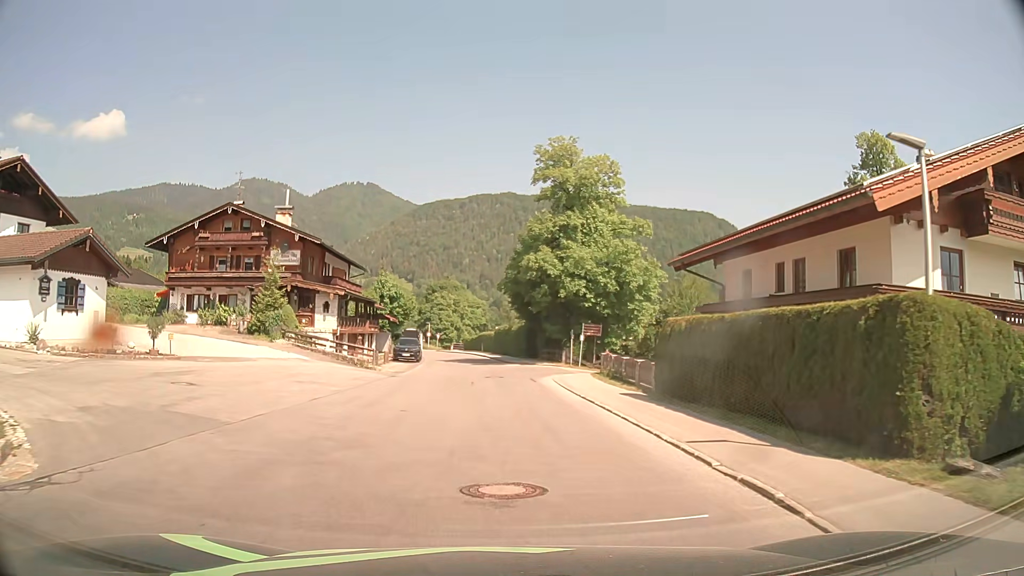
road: tertiary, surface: asphalt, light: Day
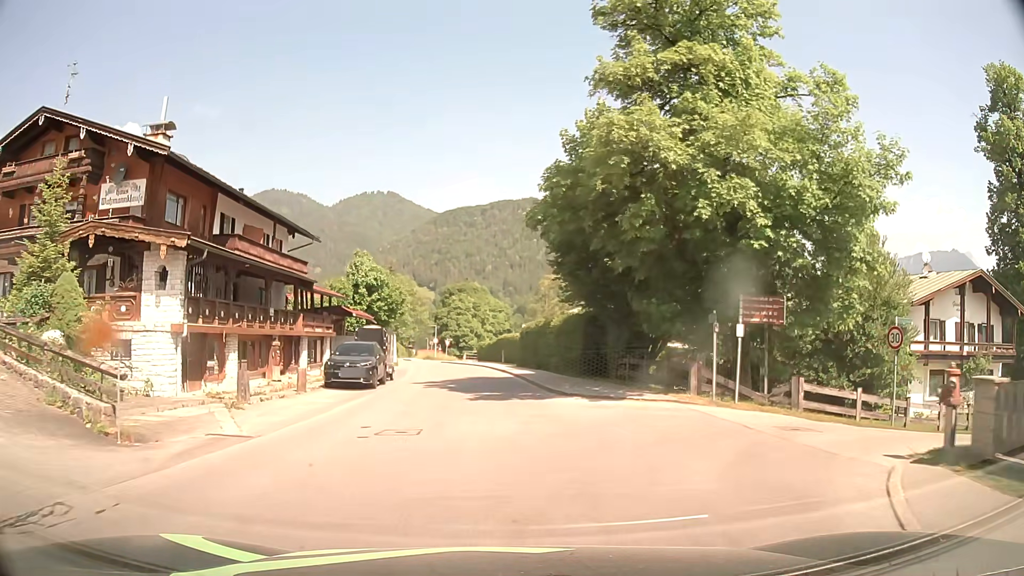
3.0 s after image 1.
(-0.3, +23.0) m; -2°
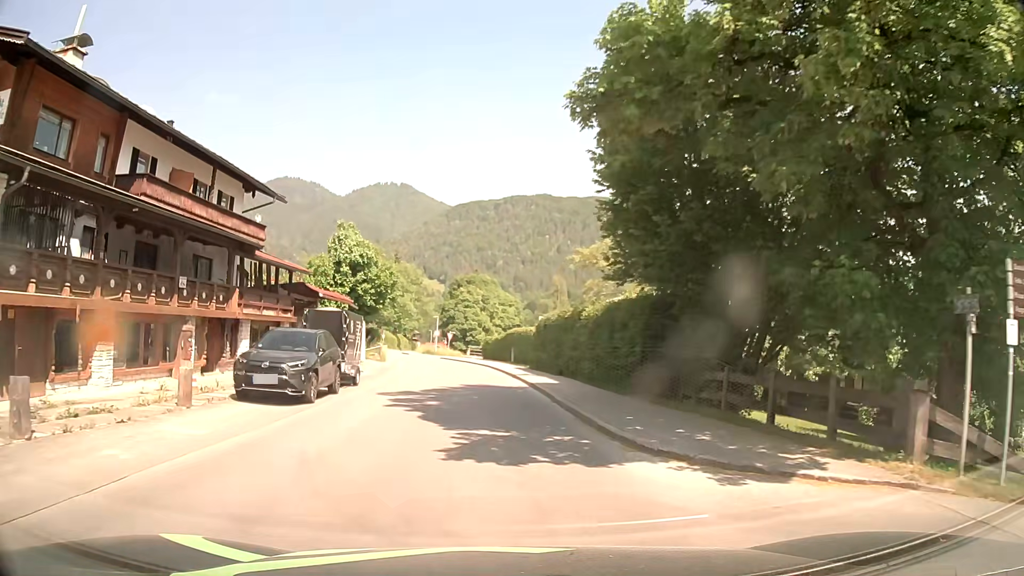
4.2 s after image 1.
(-0.1, +8.9) m; -1°
(0, +10) (0, +20) (-1, +30) (-3, +40) (-5, +50) (-7, +59) (-10, +69) (-12, +79) (-14, +89) (-15, +98) m
